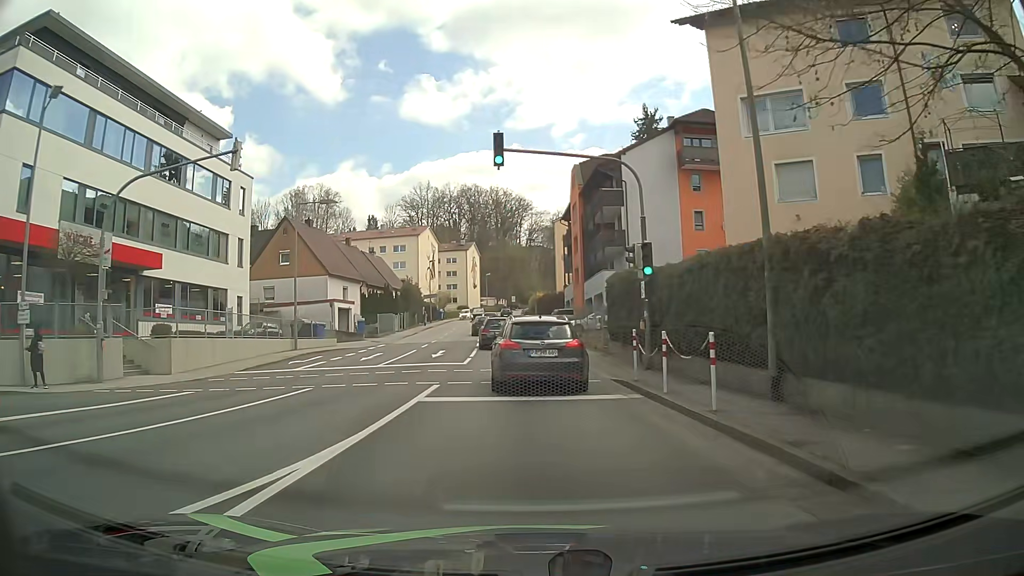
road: tertiary_link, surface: asphalt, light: Day
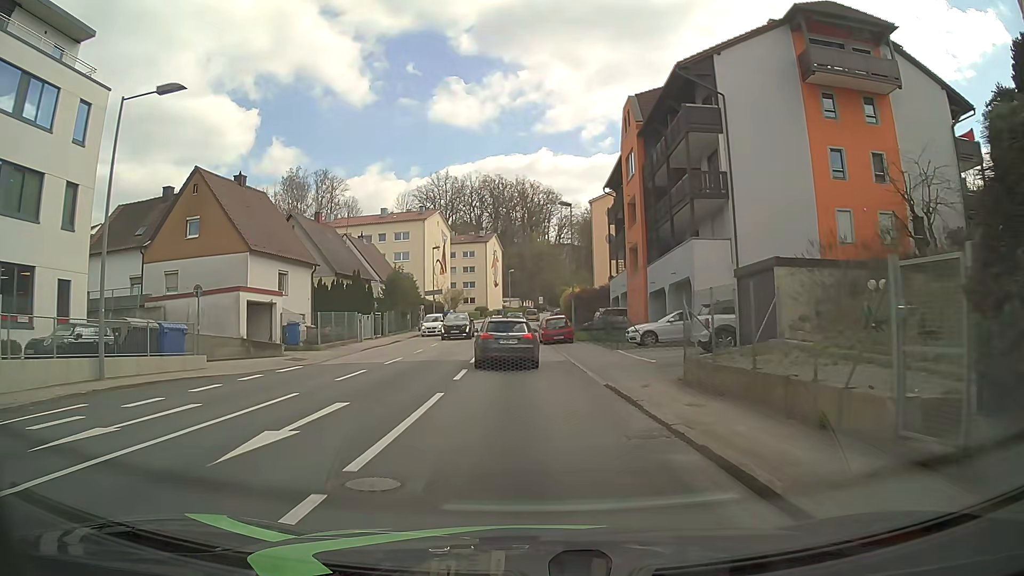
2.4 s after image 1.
(-0.3, +19.4) m; -2°
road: tertiary
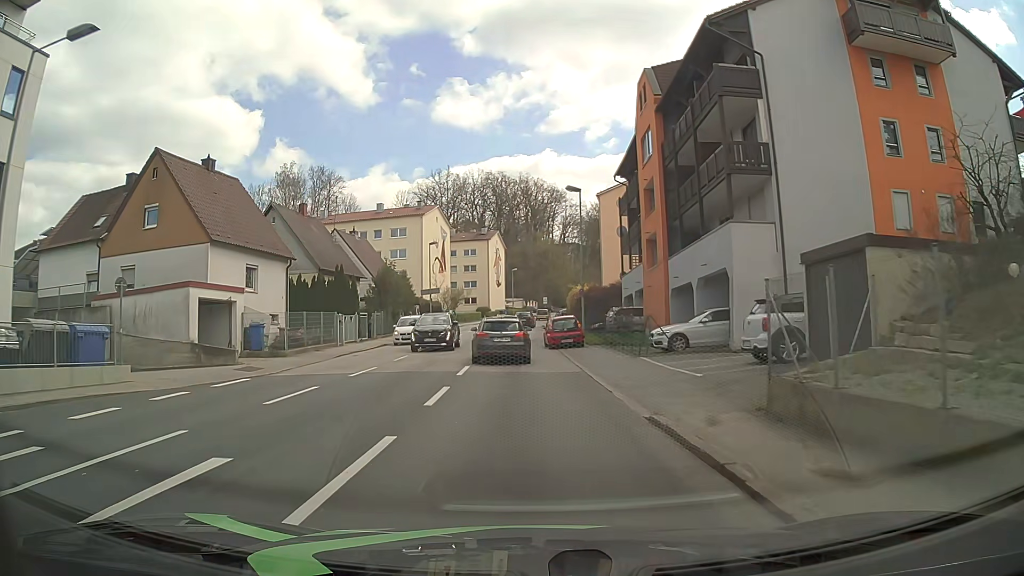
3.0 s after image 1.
(0.0, +4.8) m; 0°
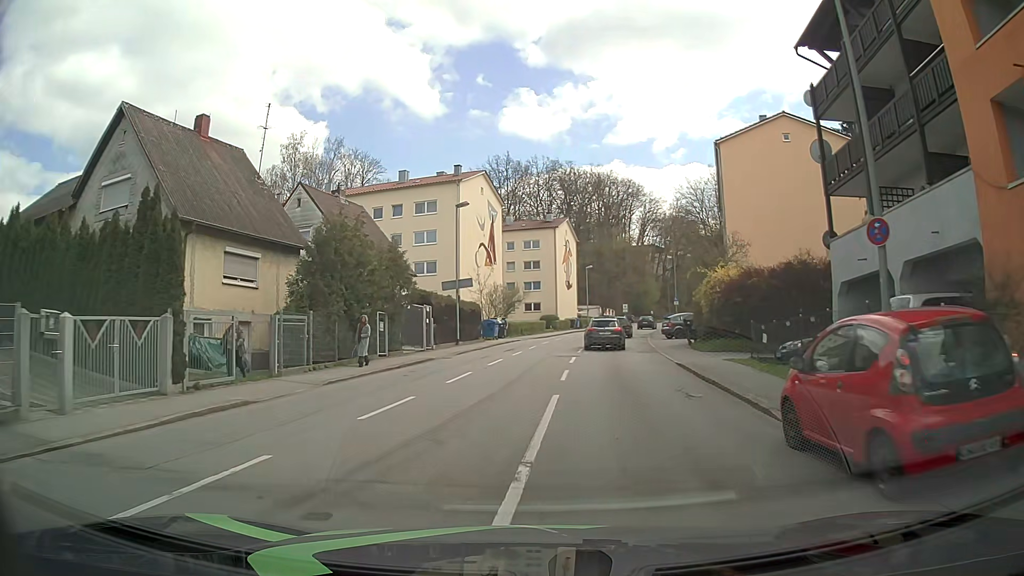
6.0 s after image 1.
(-1.4, +25.8) m; -6°
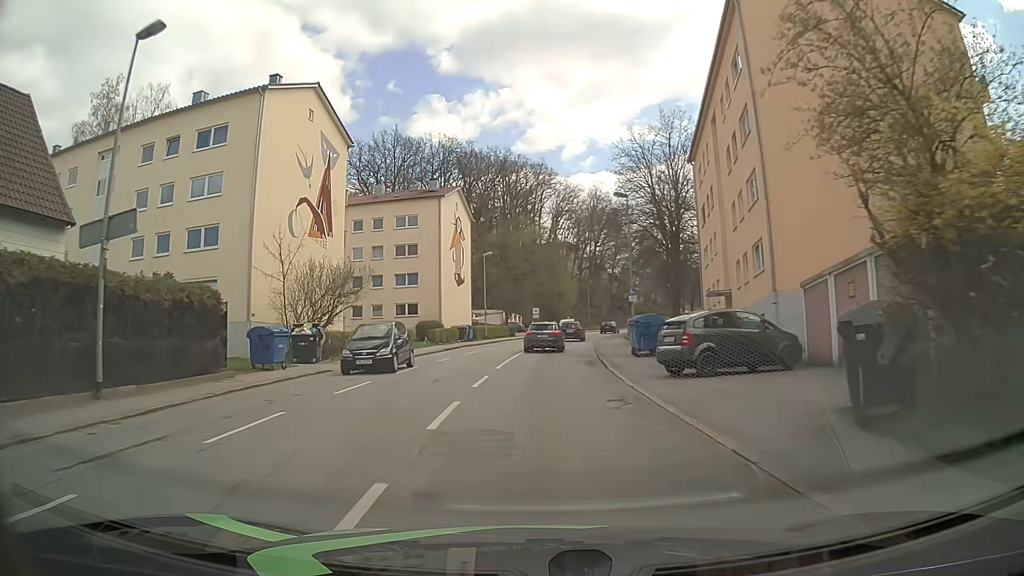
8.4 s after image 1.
(+2.6, +25.8) m; +8°
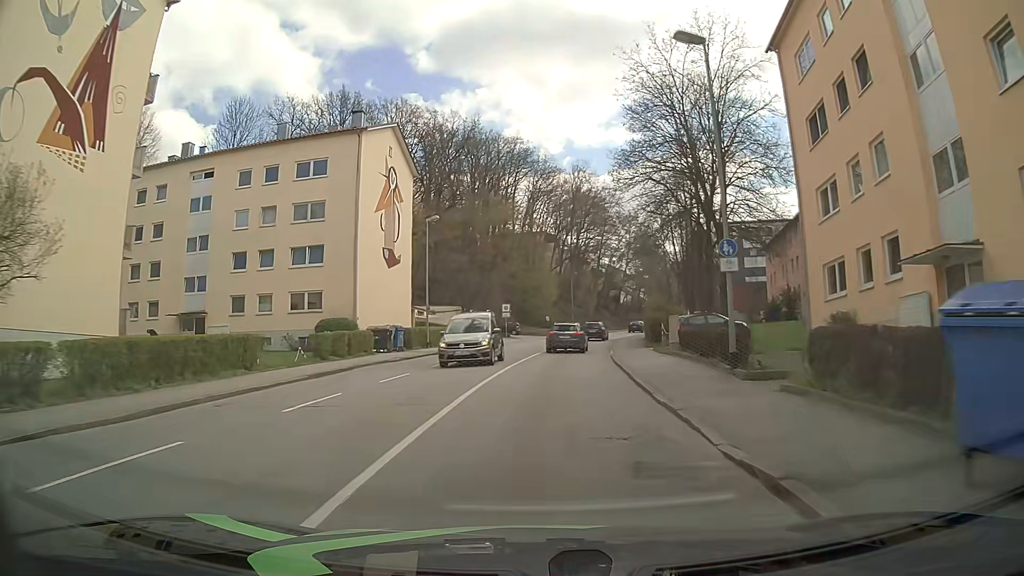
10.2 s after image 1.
(+0.3, +21.6) m; +2°
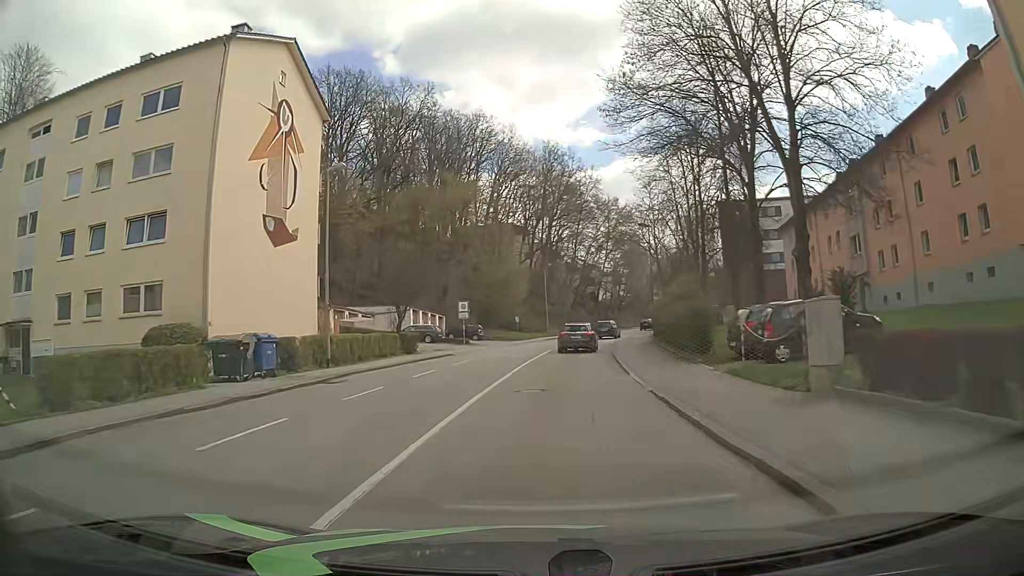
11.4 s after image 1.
(+0.5, +15.3) m; +4°
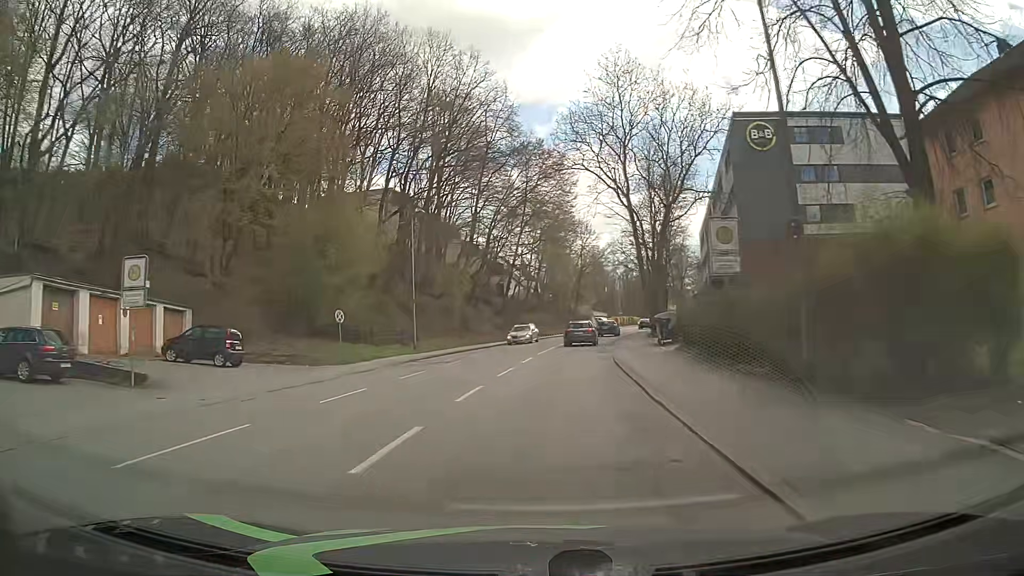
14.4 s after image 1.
(+2.1, +37.4) m; +7°
